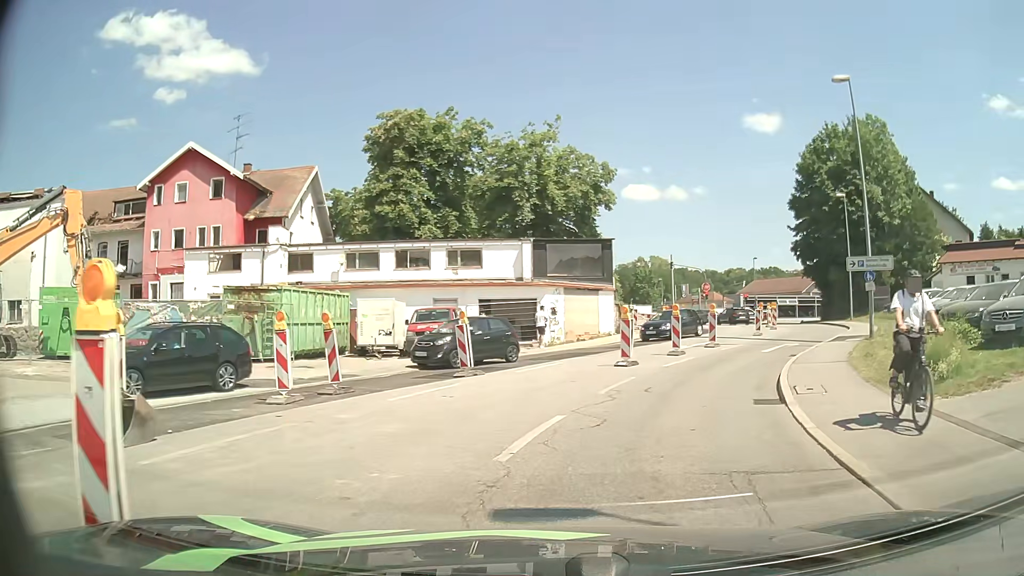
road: tertiary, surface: asphalt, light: Day
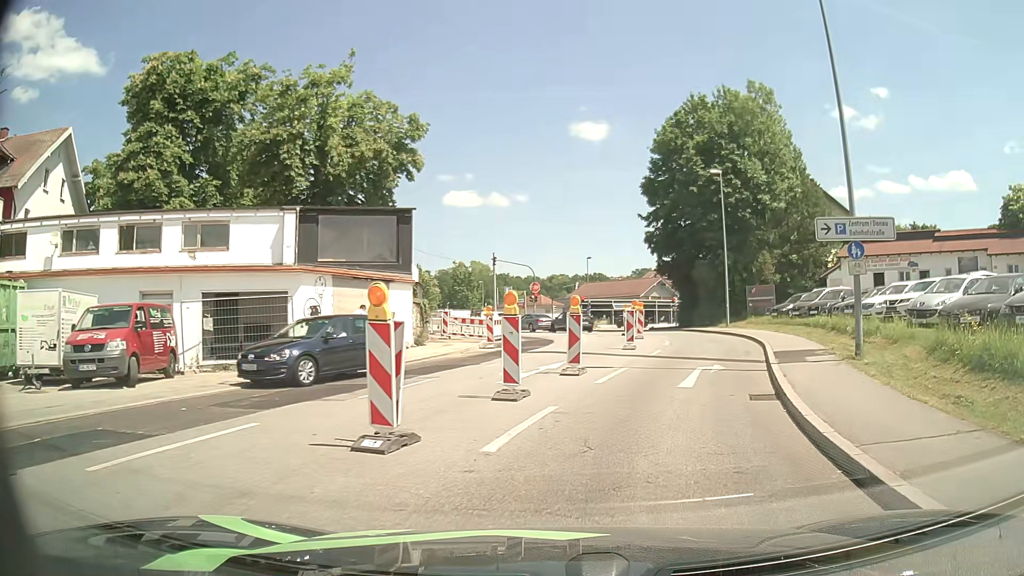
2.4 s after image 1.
(+1.5, +11.4) m; +16°
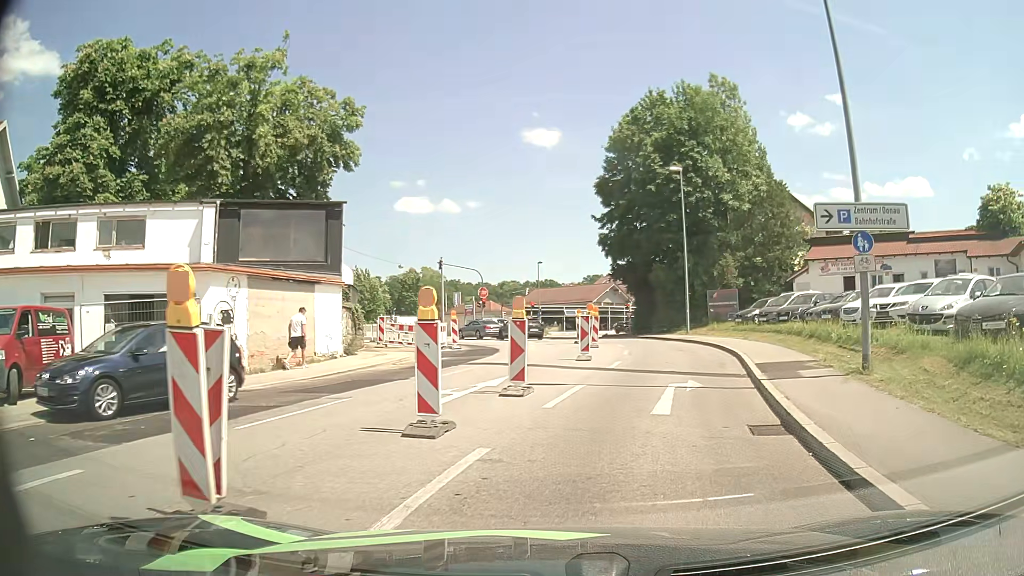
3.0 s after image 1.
(+0.1, +2.8) m; +4°
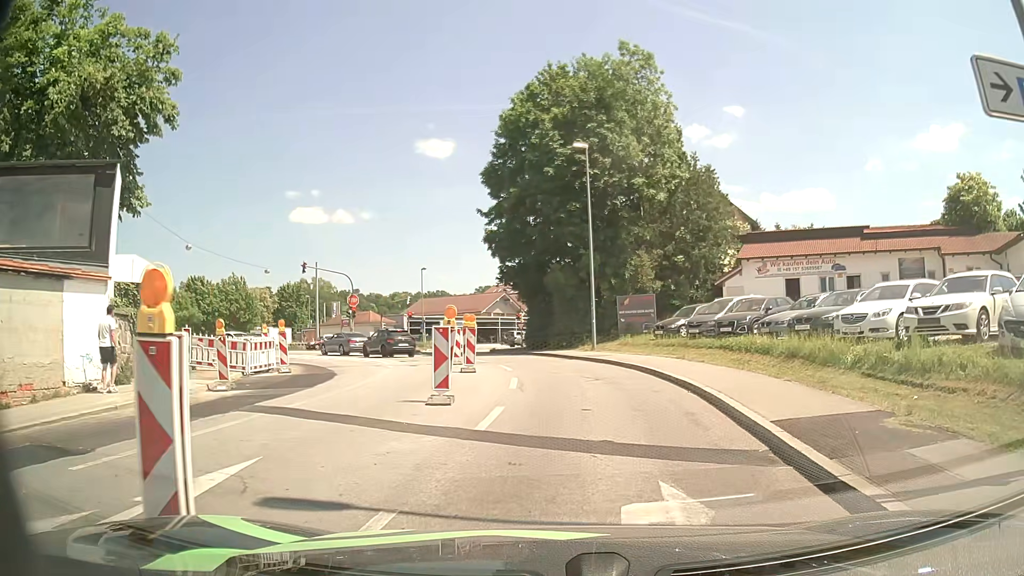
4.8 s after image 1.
(+0.7, +8.0) m; +10°
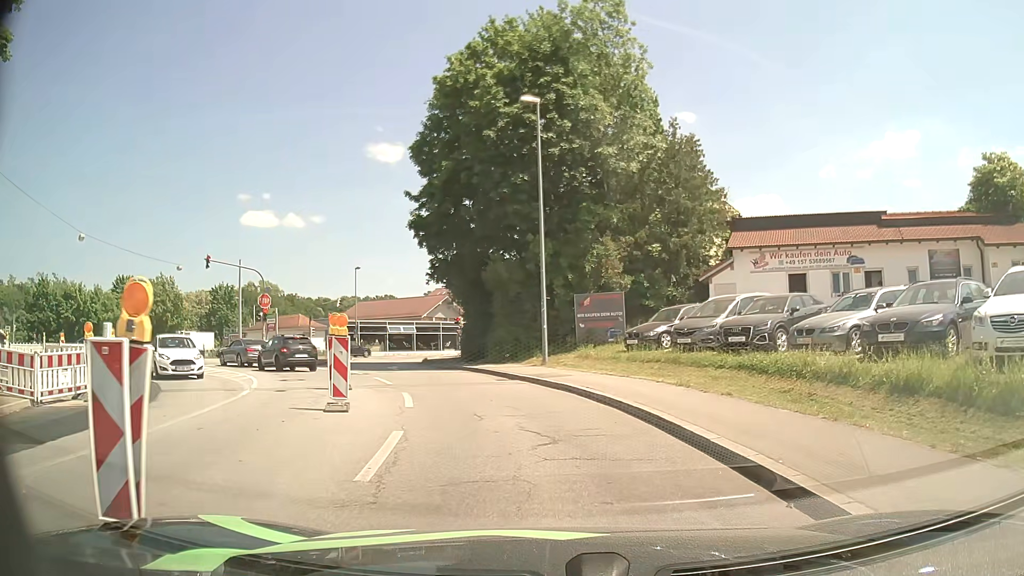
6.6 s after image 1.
(+0.3, +7.8) m; +5°
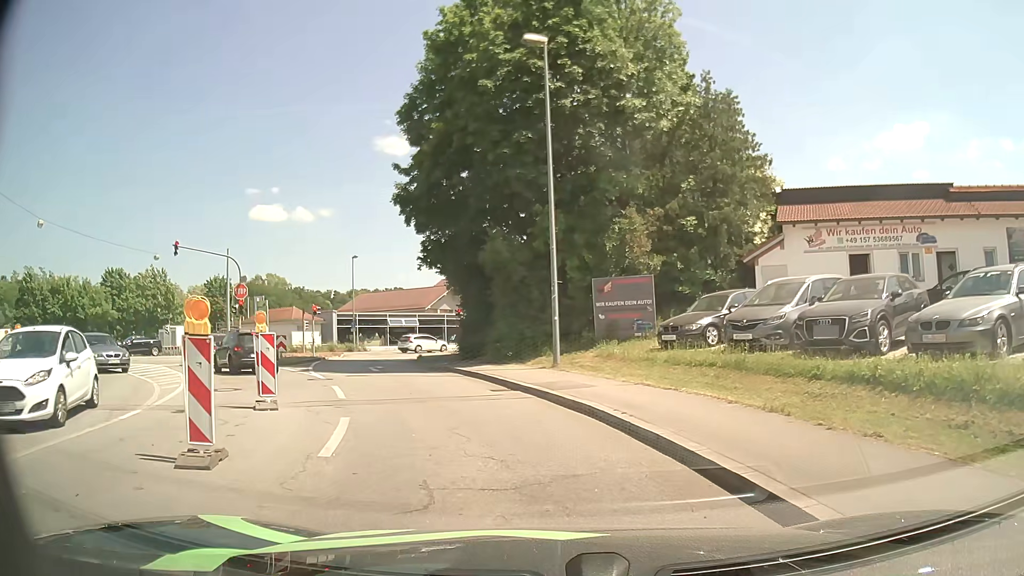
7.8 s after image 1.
(0.0, +5.2) m; -1°
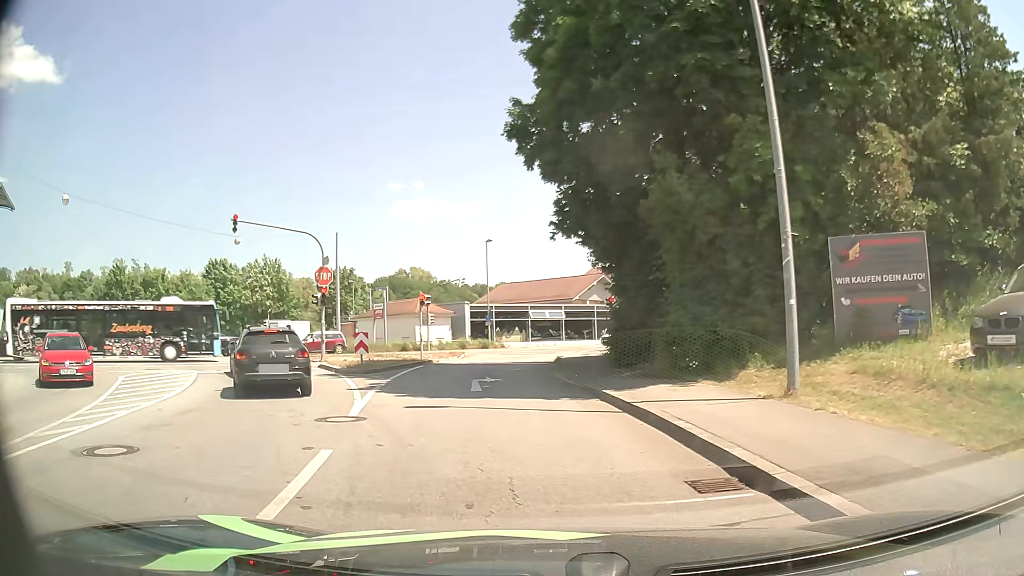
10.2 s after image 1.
(-0.7, +9.0) m; -12°
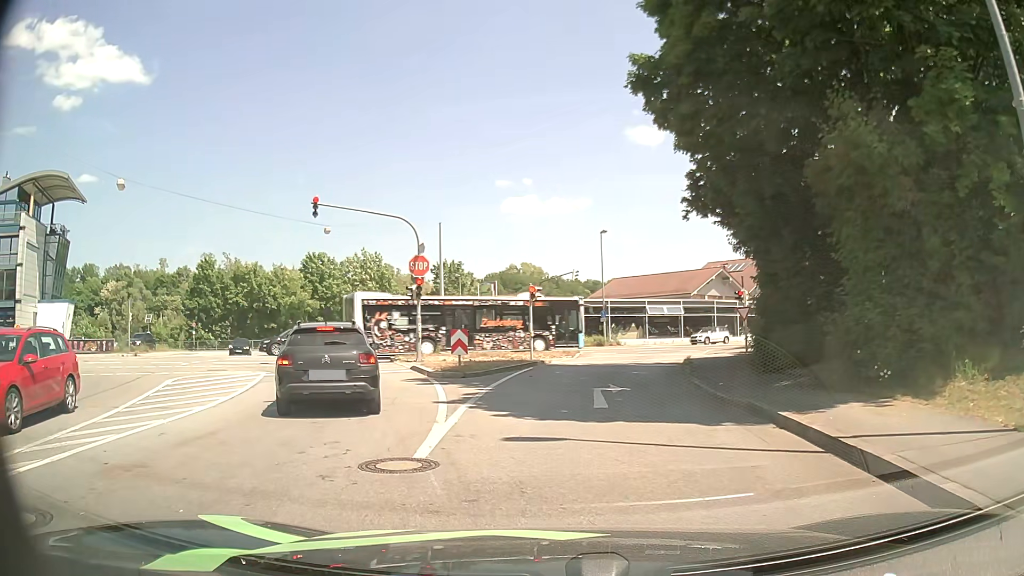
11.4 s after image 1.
(-0.3, +3.5) m; -10°
(-3, +10) (-7, +19) (-12, +27) (-19, +34) (-29, +37) (-38, +33) (-47, +28) (-55, +23) (-64, +17) (-72, +12) m
